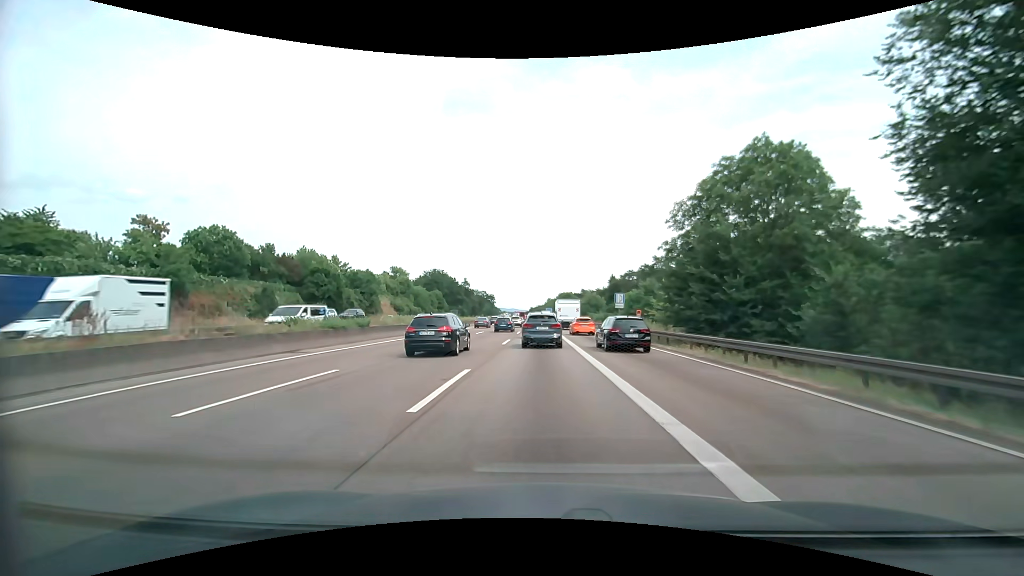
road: motorway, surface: asphalt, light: Day
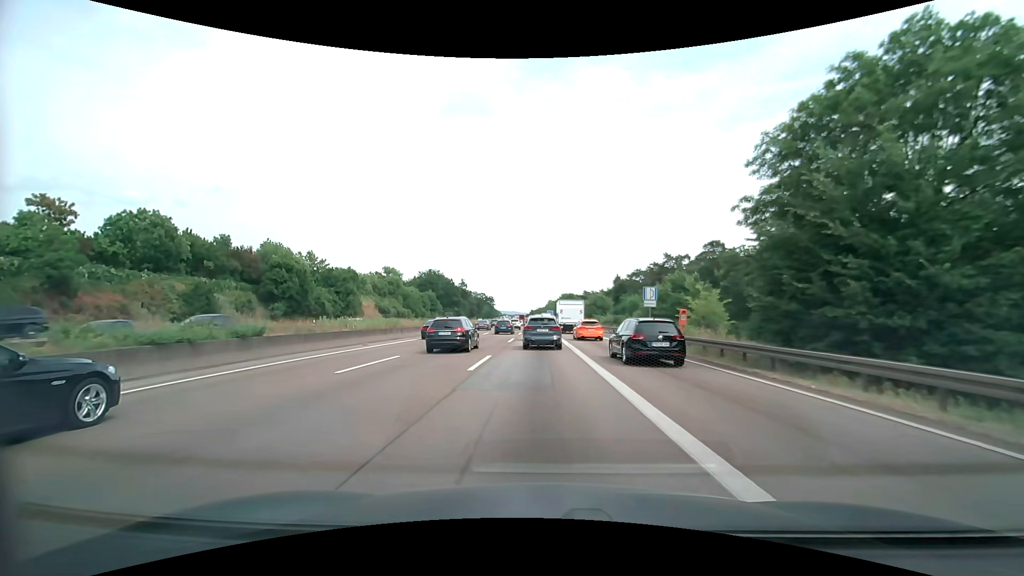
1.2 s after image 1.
(-0.1, +12.0) m; +1°
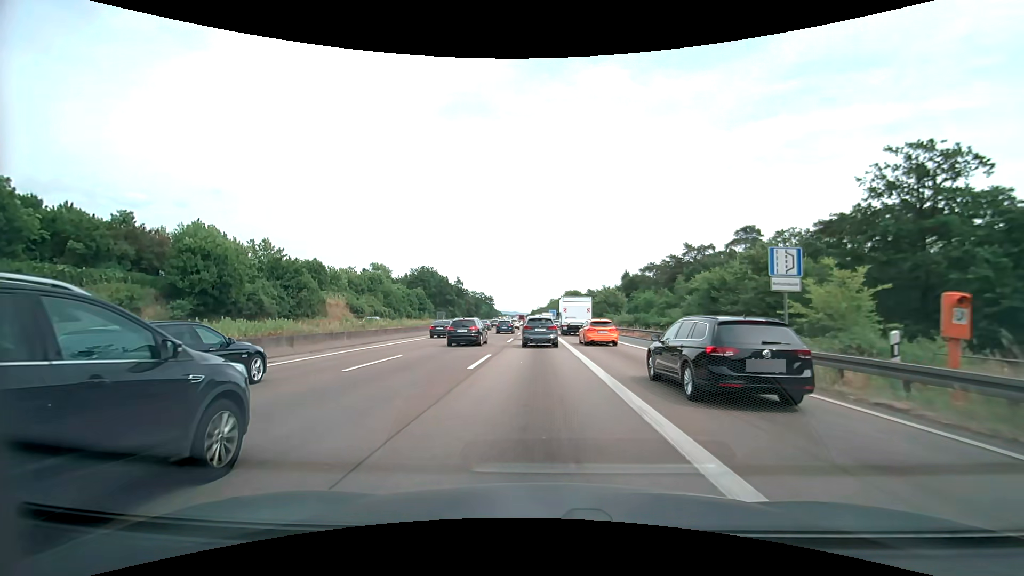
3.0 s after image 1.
(-0.2, +17.4) m; -1°
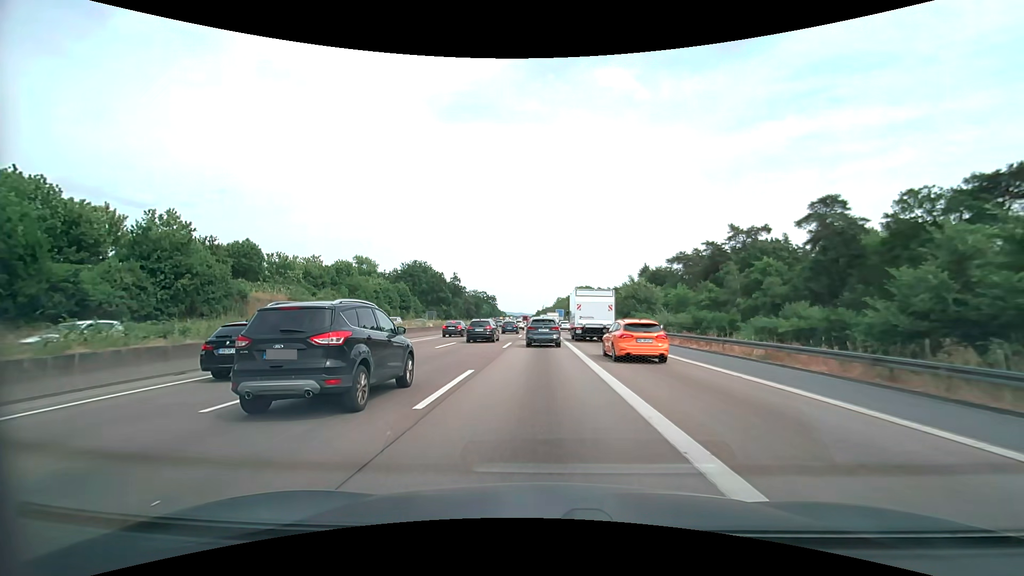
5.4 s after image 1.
(-0.2, +24.1) m; -1°
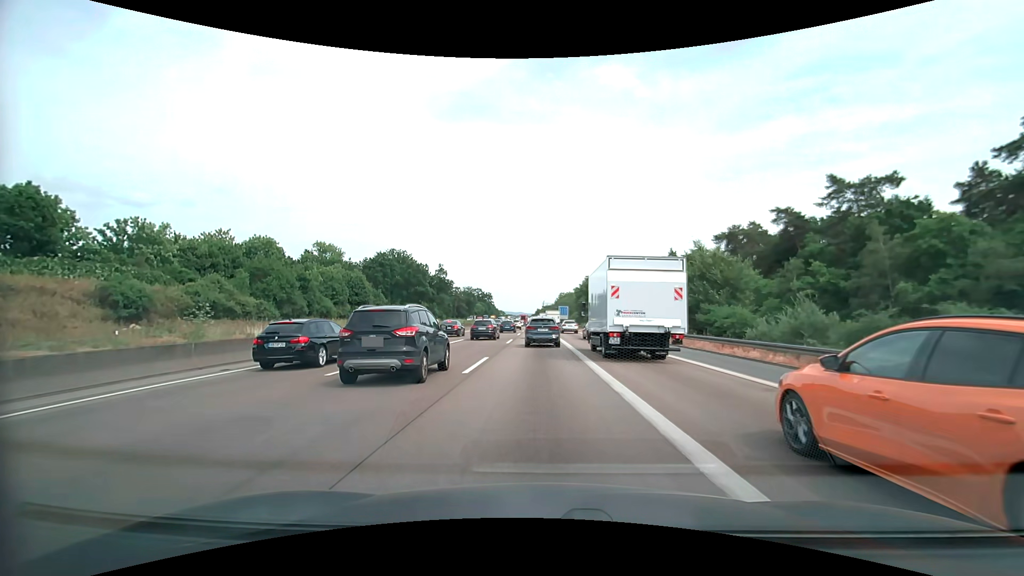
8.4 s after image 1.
(-0.1, +31.2) m; 0°
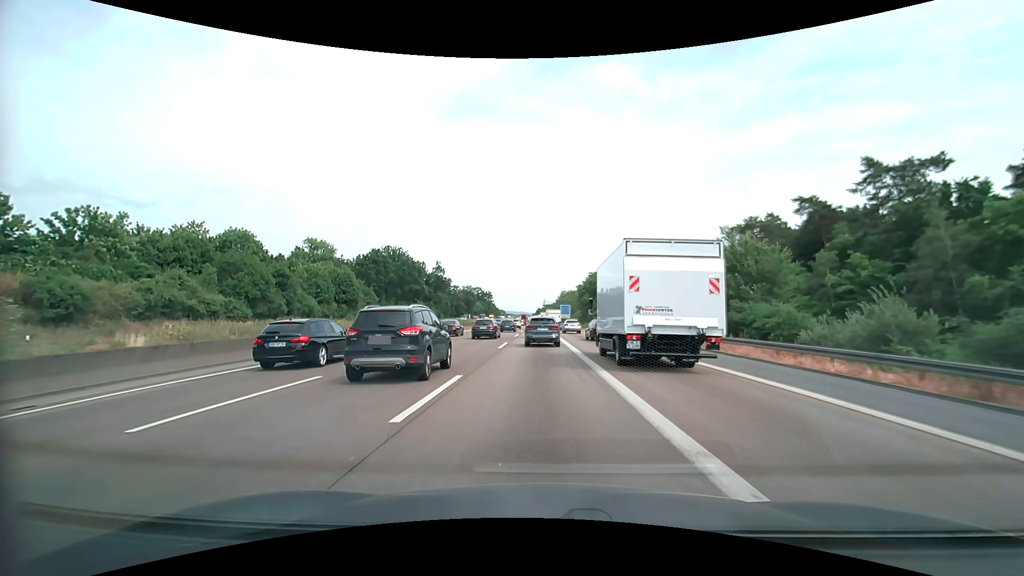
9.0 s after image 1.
(0.0, +6.2) m; 0°
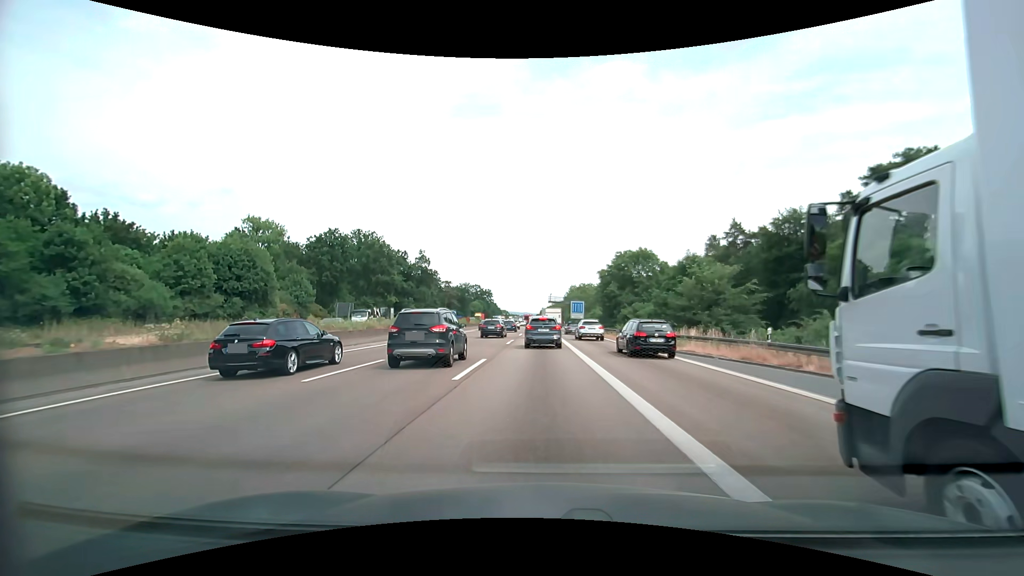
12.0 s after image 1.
(-0.1, +31.1) m; 0°
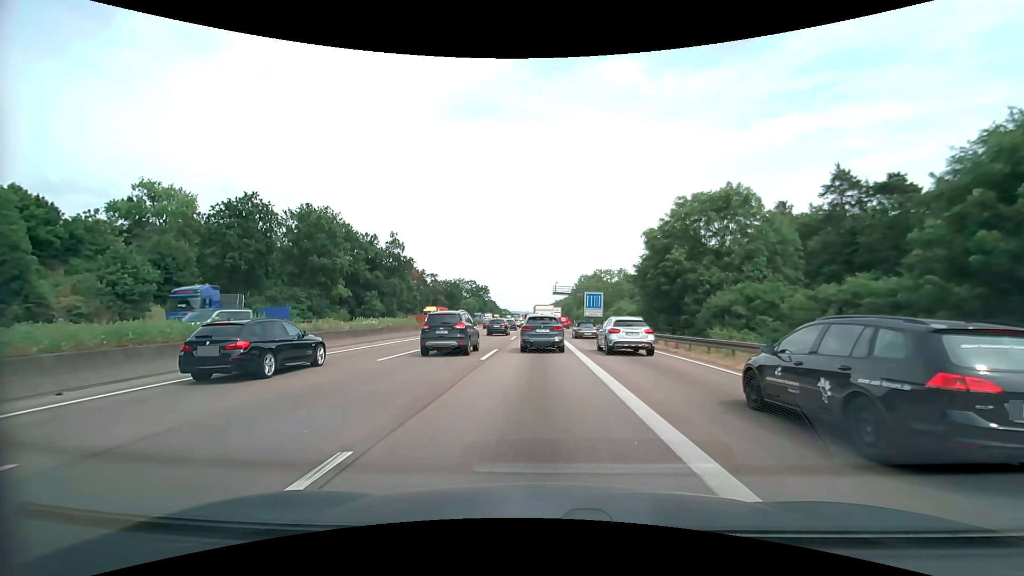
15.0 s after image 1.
(-0.2, +30.3) m; 0°
(0, +10) (0, +20) (0, +30) (0, +40) (-1, +50) (-1, +60) (-1, +70) (-1, +80) (-1, +90) (-1, +100) m
